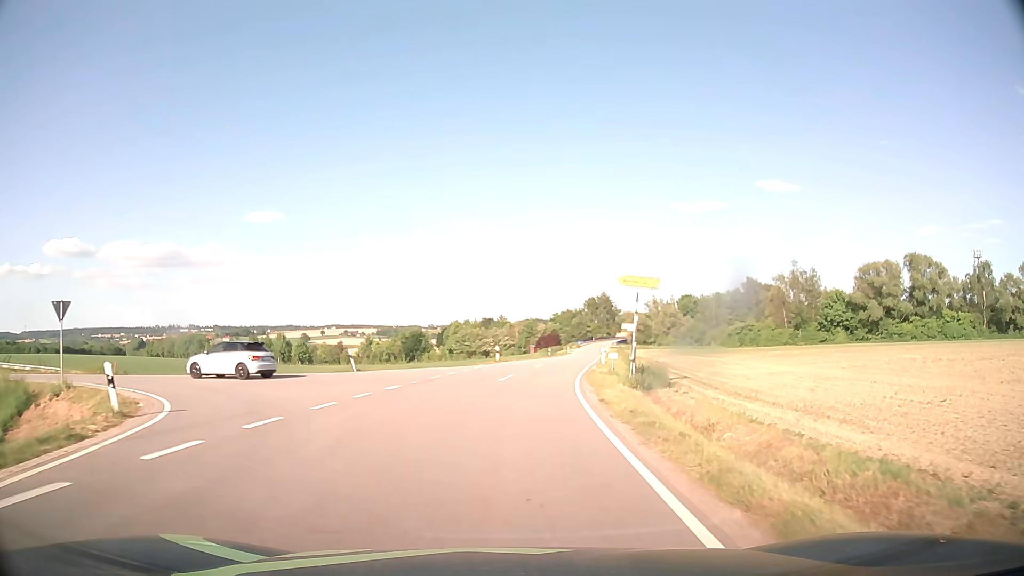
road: tertiary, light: Day
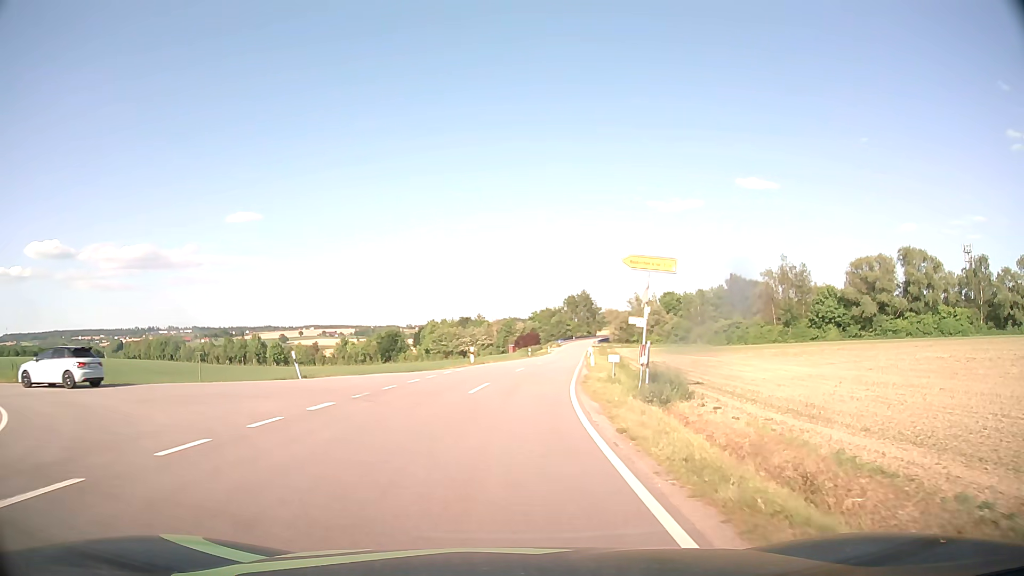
(+0.1, +5.3) m; +2°
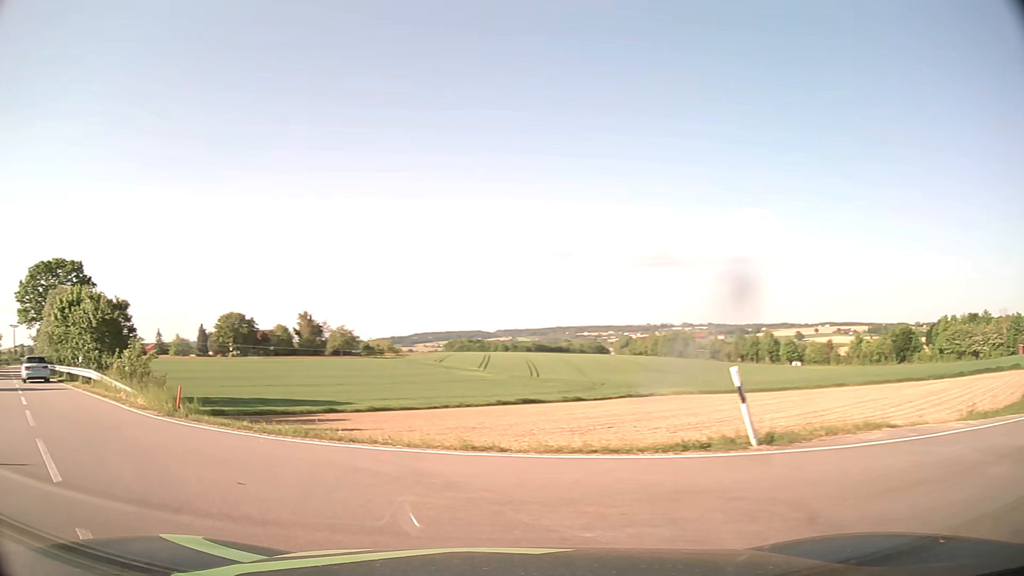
(-3.1, +17.1) m; -43°
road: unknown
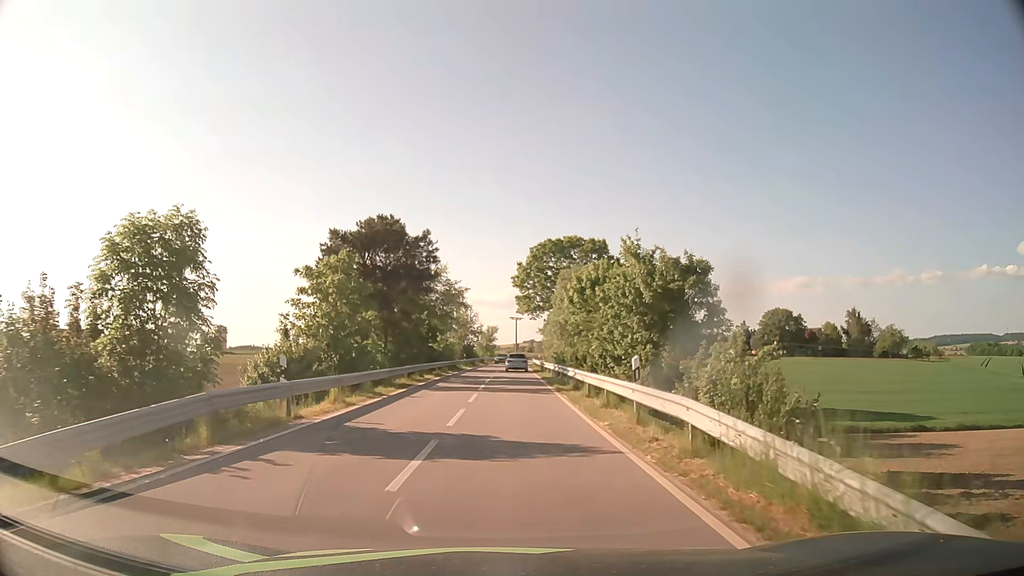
(-11.3, +15.8) m; -46°
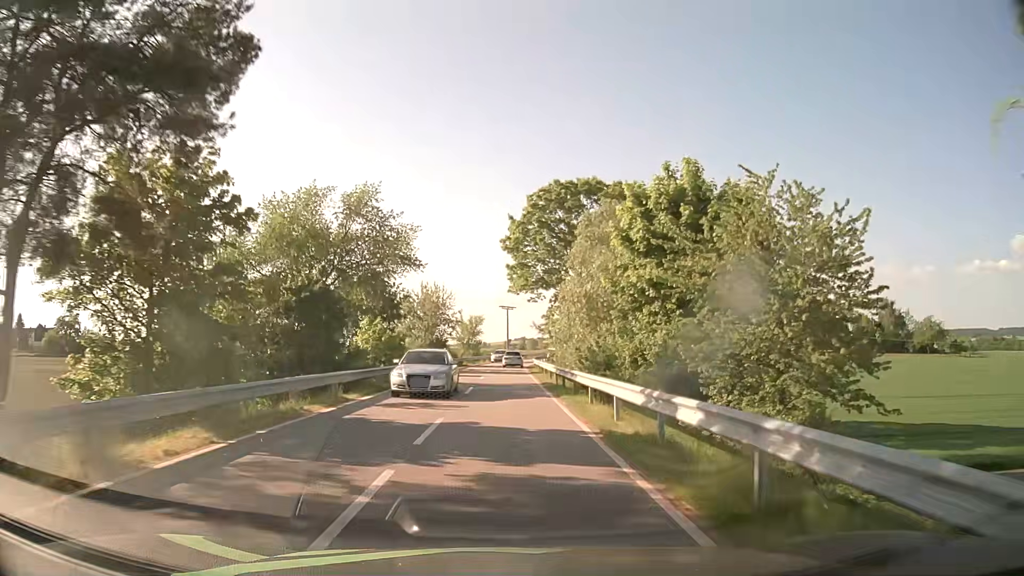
(+0.3, +27.7) m; +1°
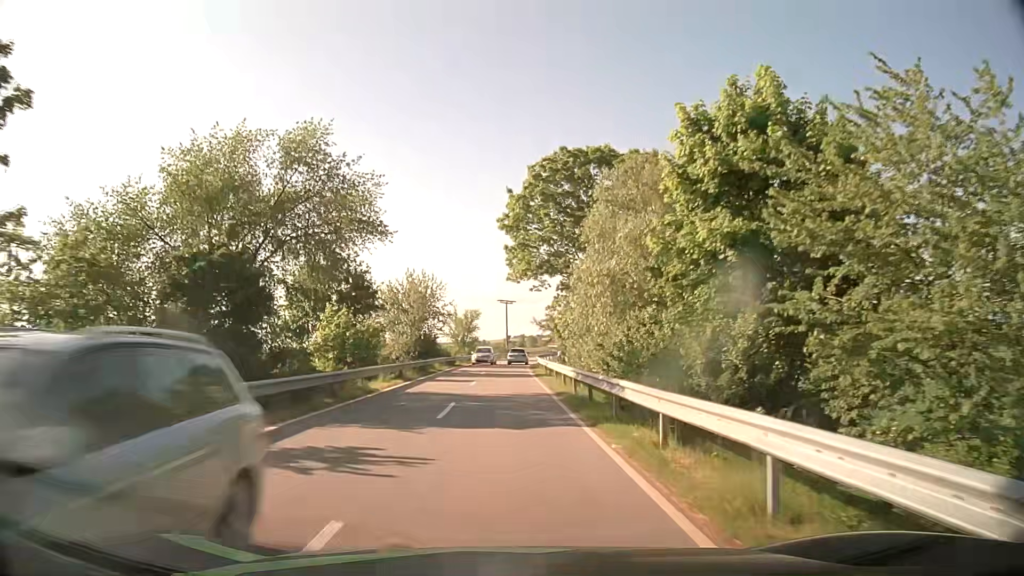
(0.0, +8.6) m; 0°
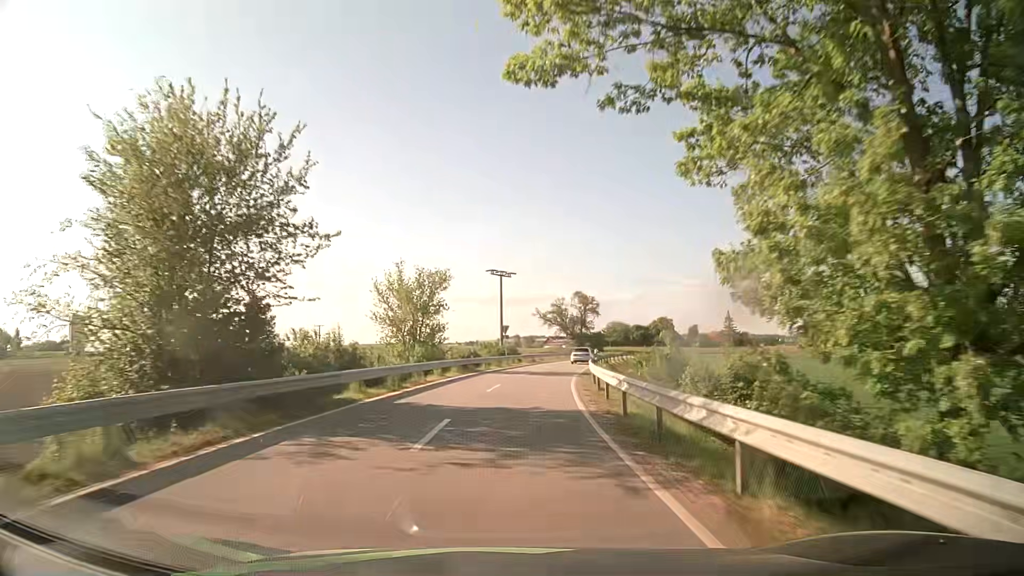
(-0.3, +39.9) m; 0°
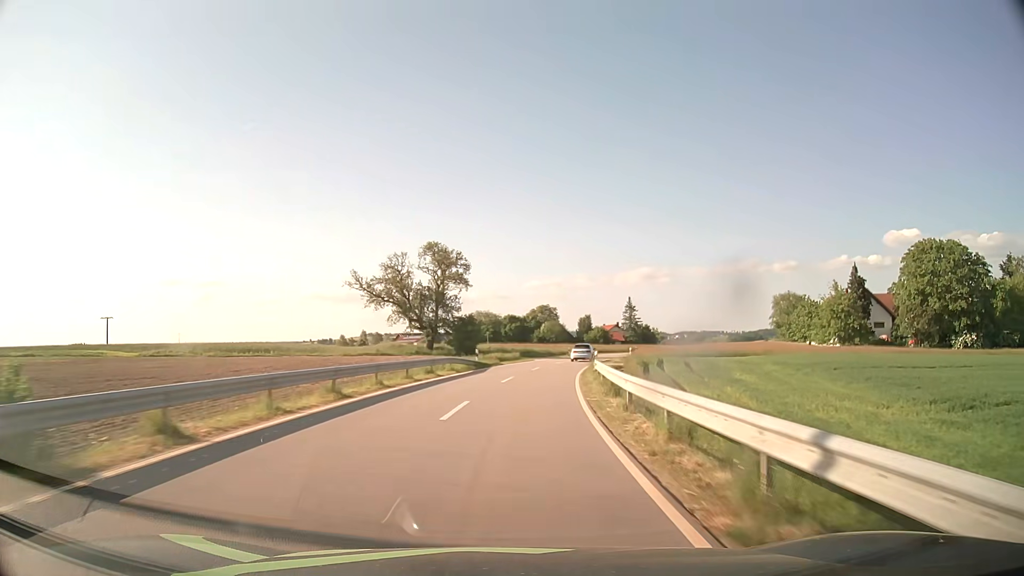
(+6.4, +57.3) m; +13°
(0, +10) (+1, +20) (+2, +30) (+3, +40) (+5, +50) (+7, +59) (+10, +69) (+13, +79) (+16, +88) (+20, +97) m
